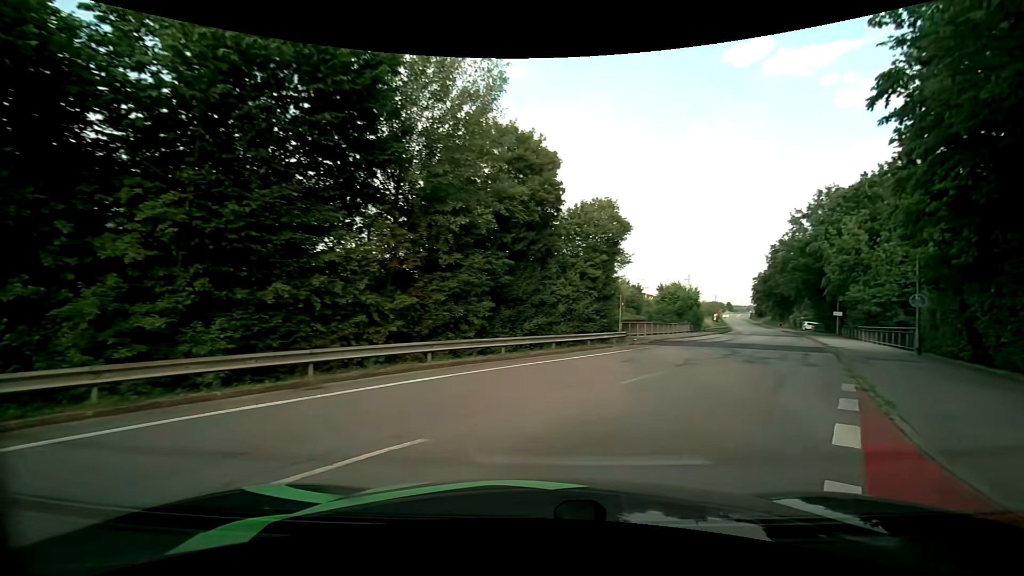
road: unclassified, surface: asphalt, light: Day
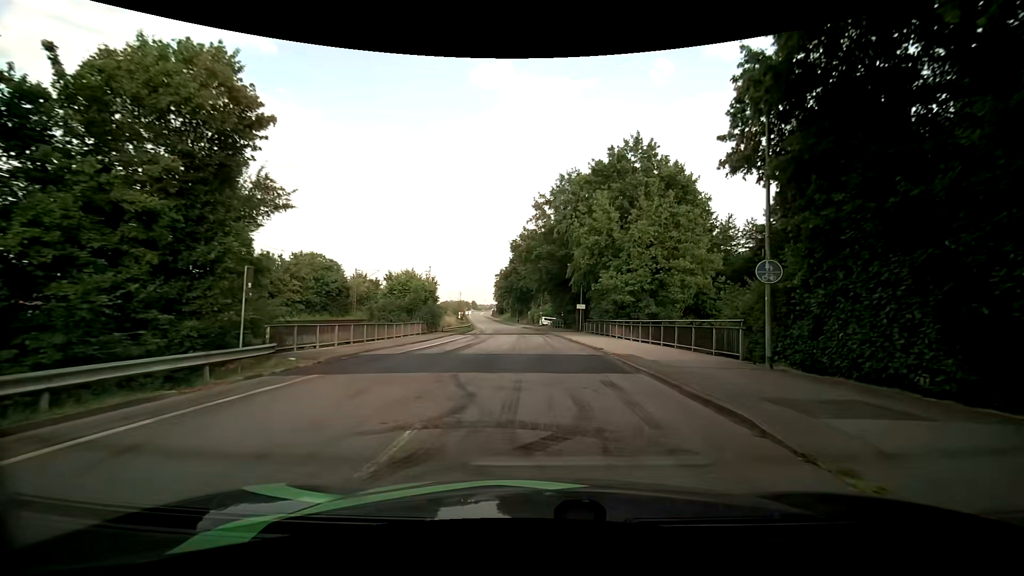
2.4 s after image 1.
(+5.8, +15.5) m; +30°
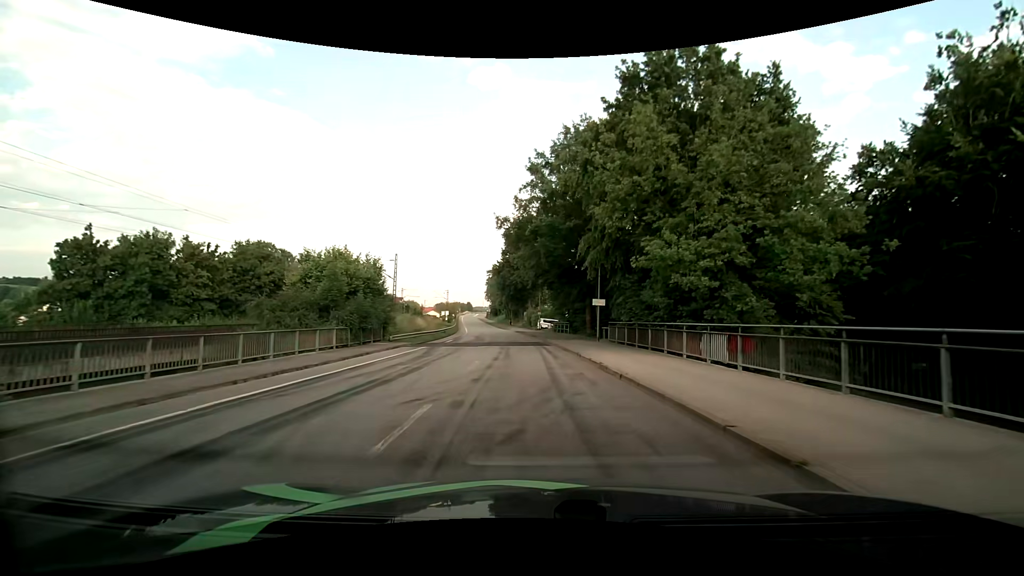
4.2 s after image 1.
(-0.1, +16.9) m; 0°
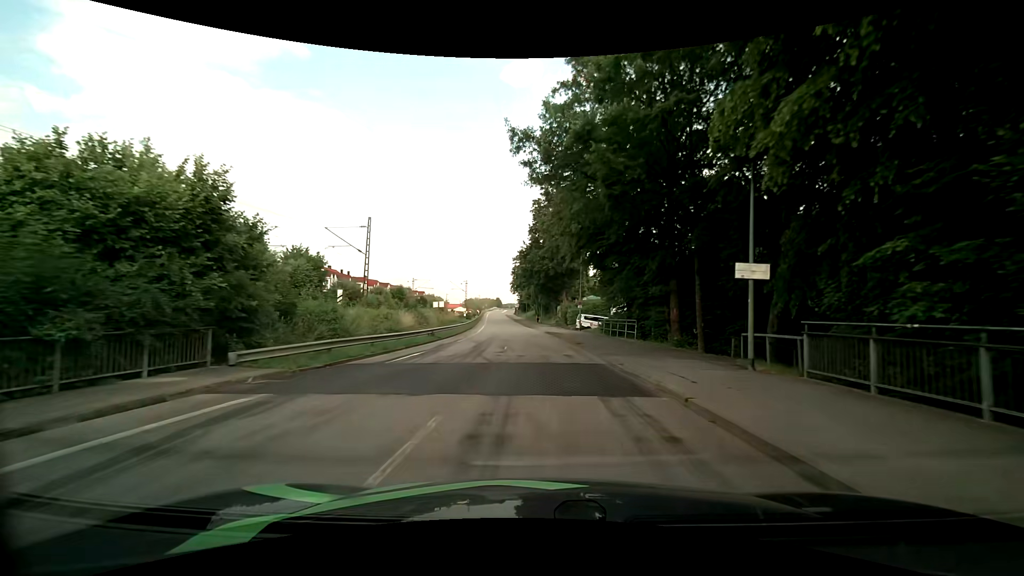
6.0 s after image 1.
(-0.7, +19.8) m; -4°
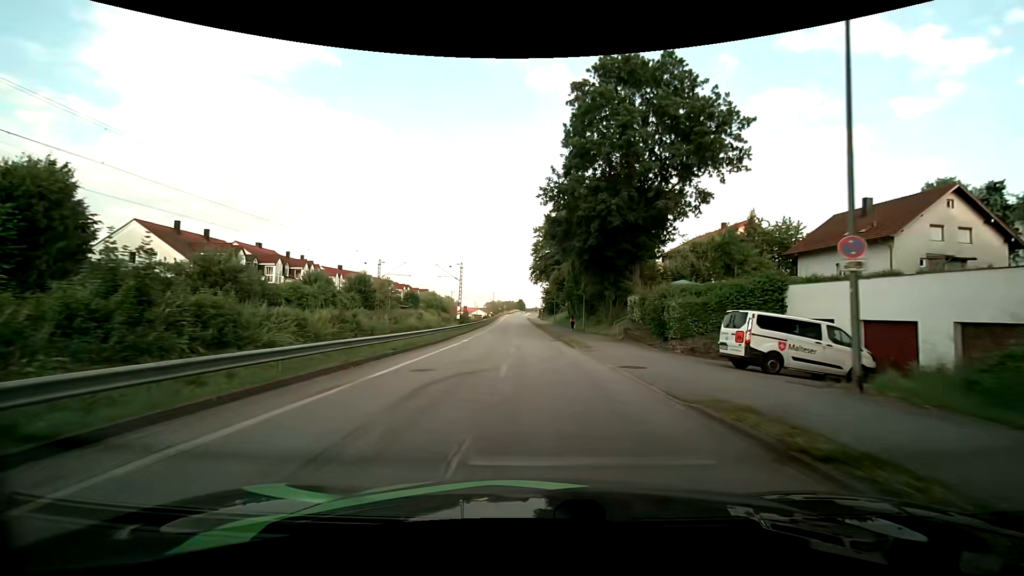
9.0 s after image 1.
(-1.3, +37.6) m; -3°
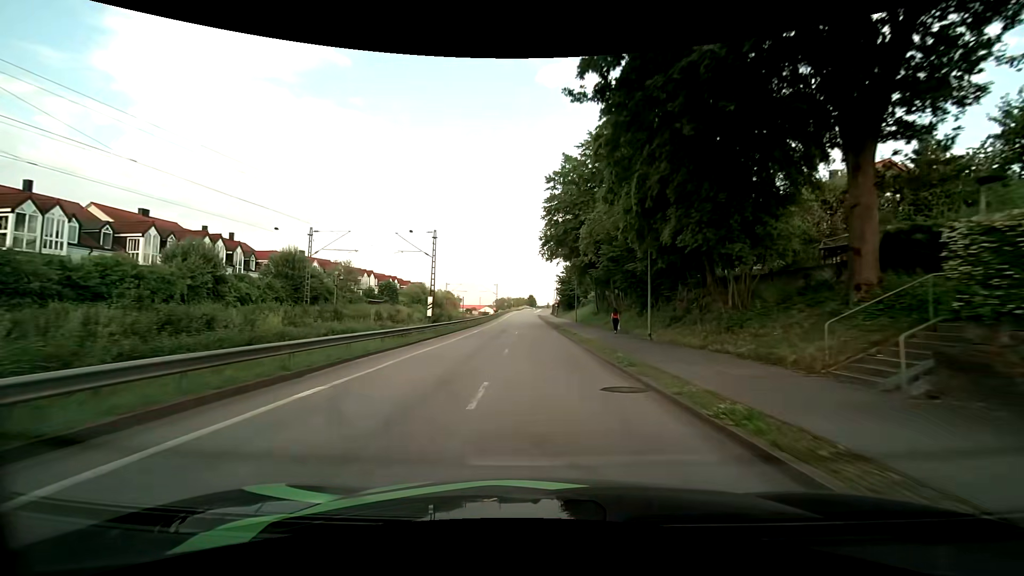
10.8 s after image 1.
(-0.3, +23.3) m; -1°
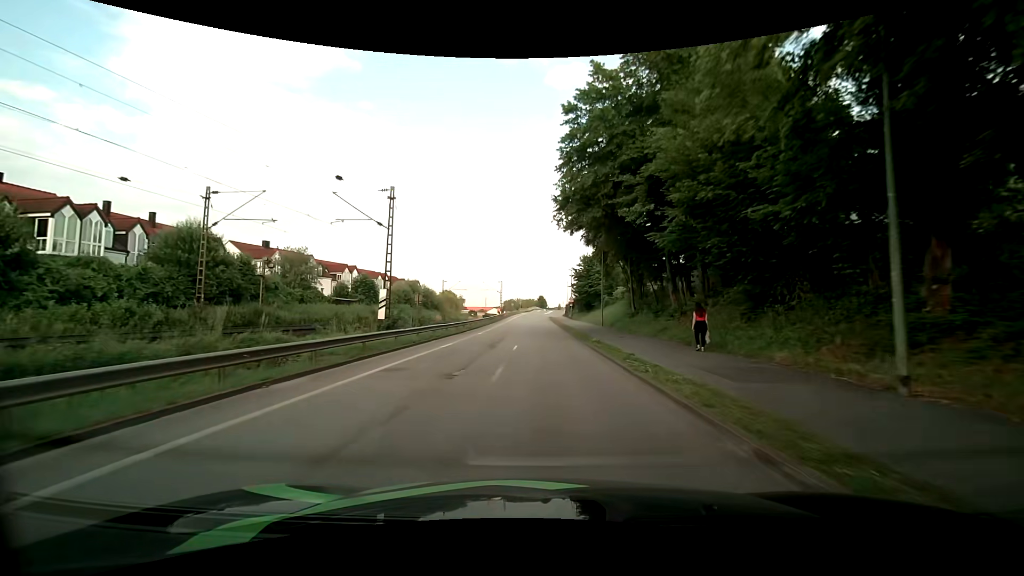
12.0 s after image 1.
(-0.2, +15.2) m; -1°
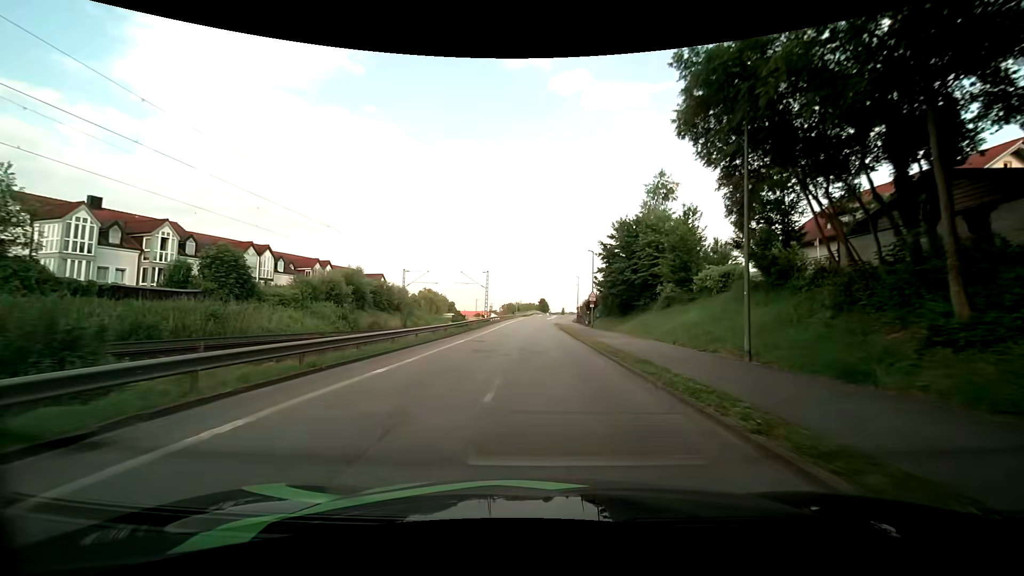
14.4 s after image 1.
(-0.3, +29.0) m; -1°
